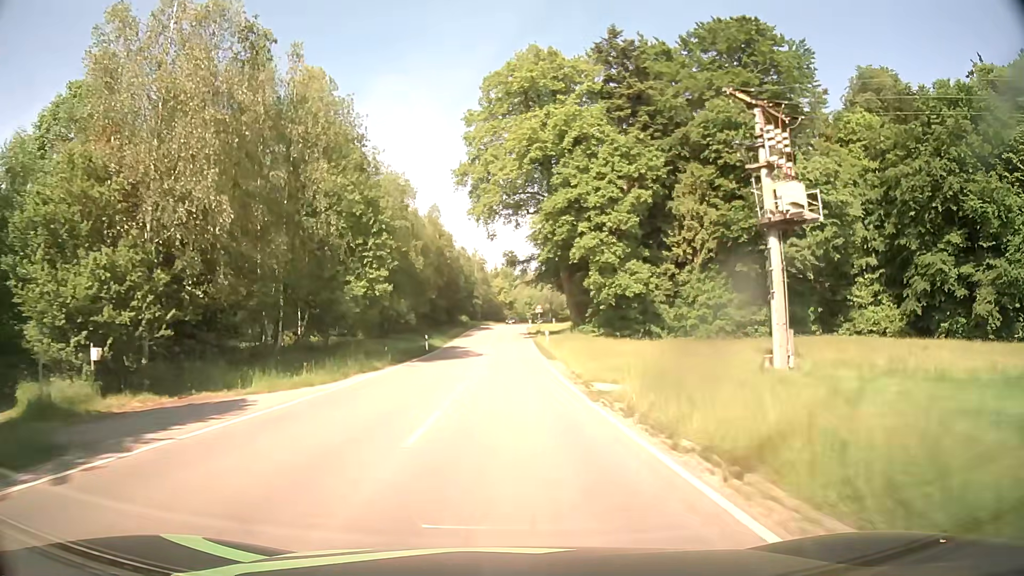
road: tertiary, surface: asphalt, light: Day
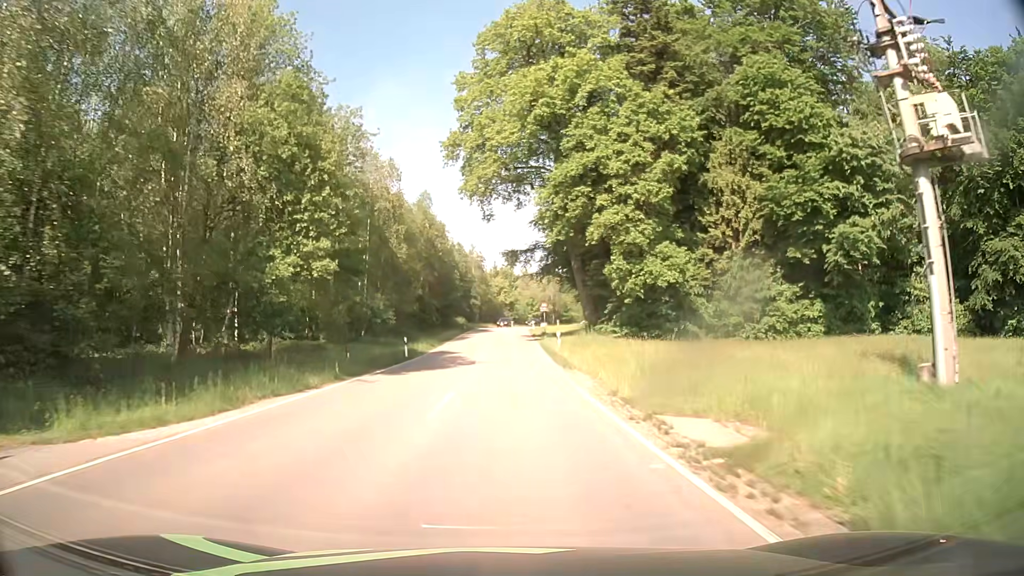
(0.0, +9.4) m; 0°
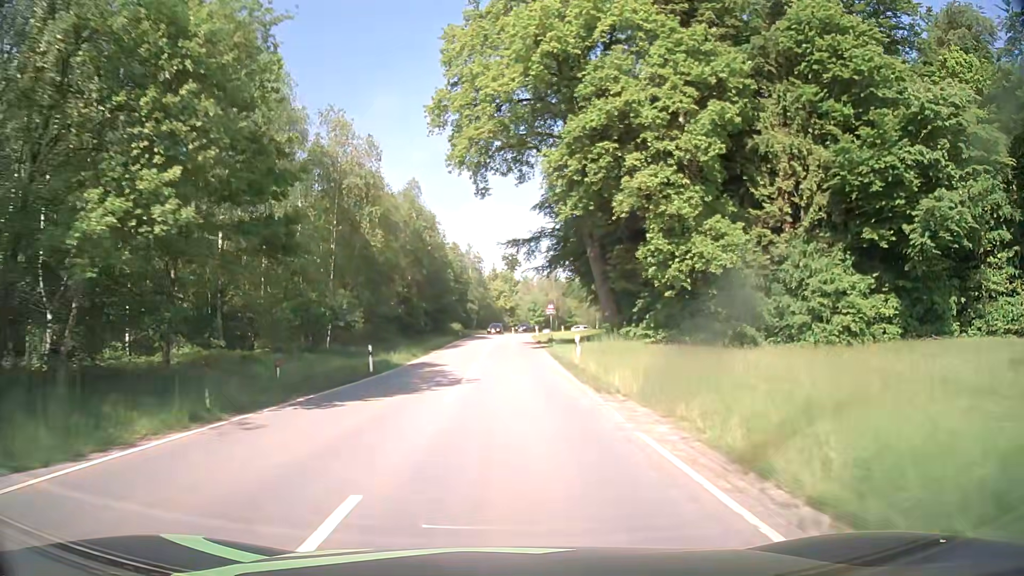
(0.0, +9.2) m; 0°
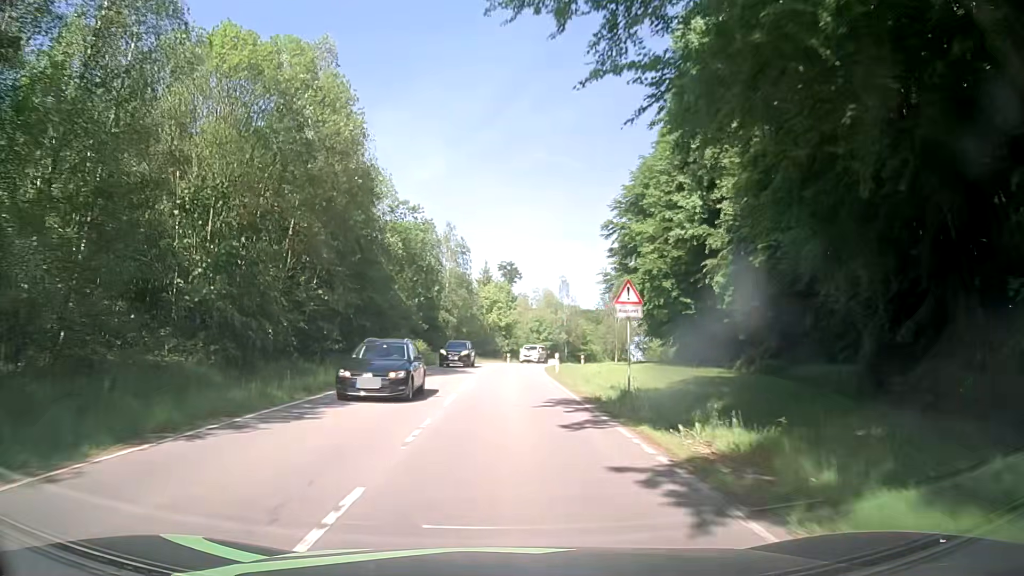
(0.0, +35.4) m; 0°
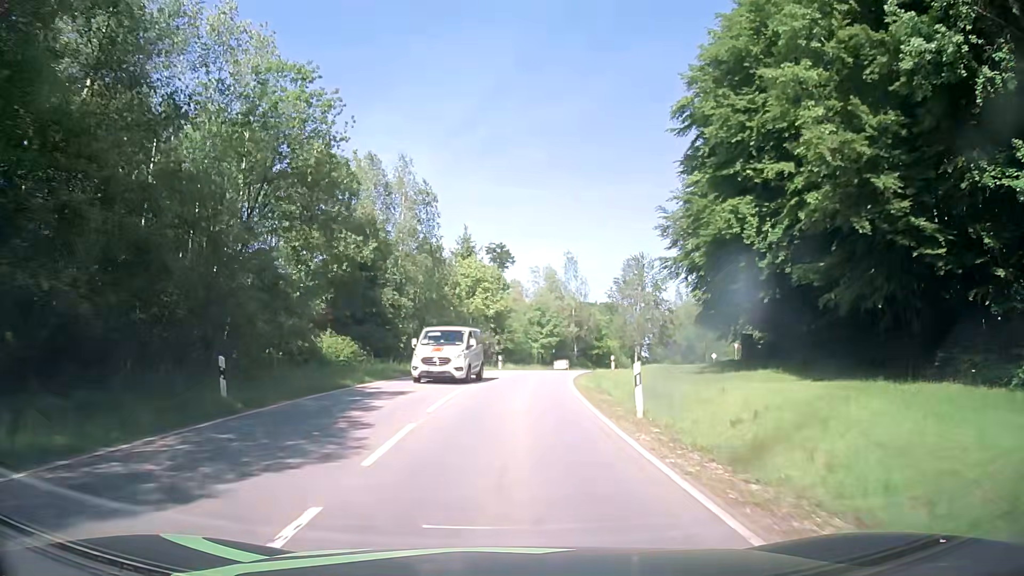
(+0.2, +25.0) m; +1°
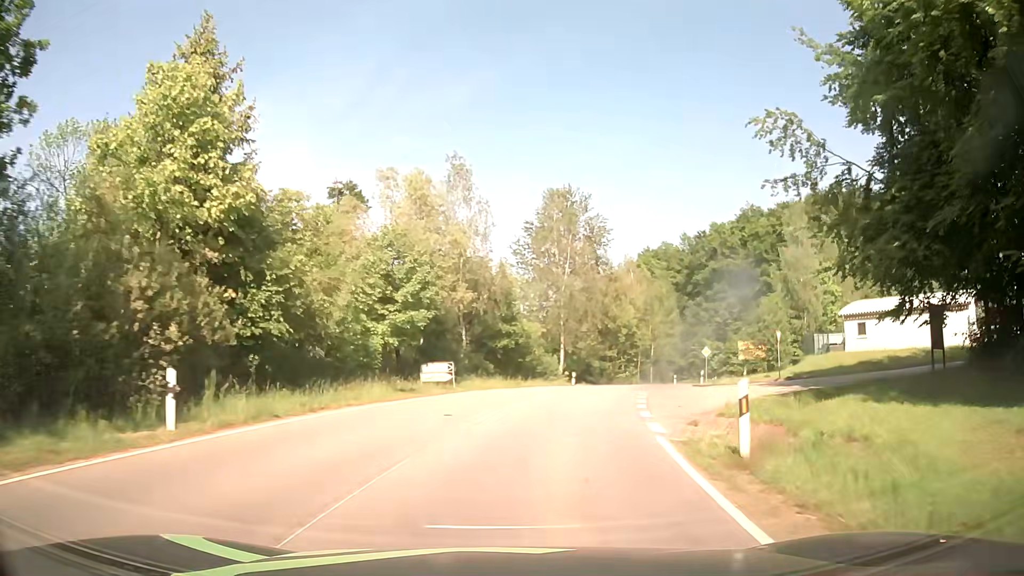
(+2.7, +39.8) m; +11°
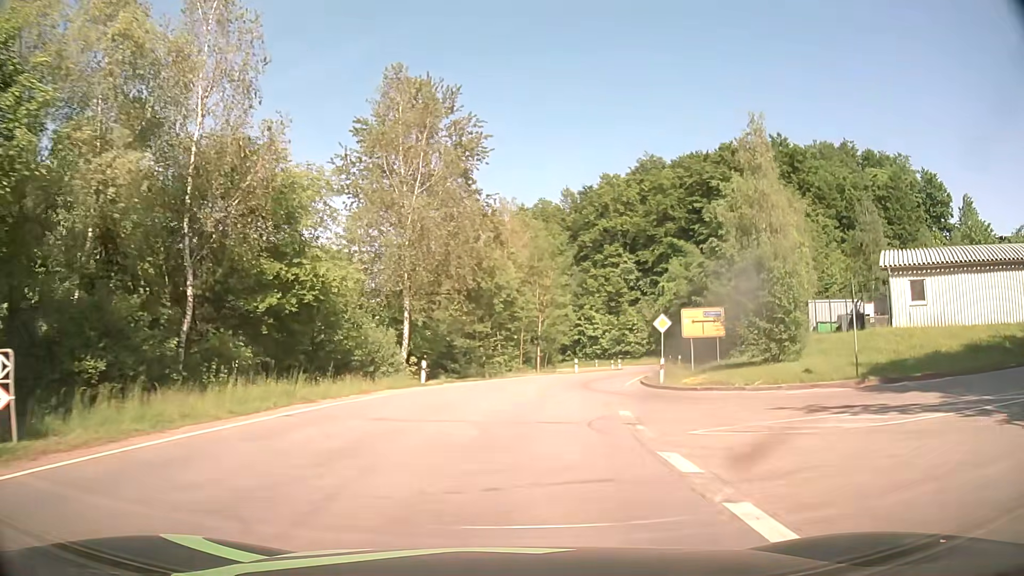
(+2.3, +22.9) m; +12°
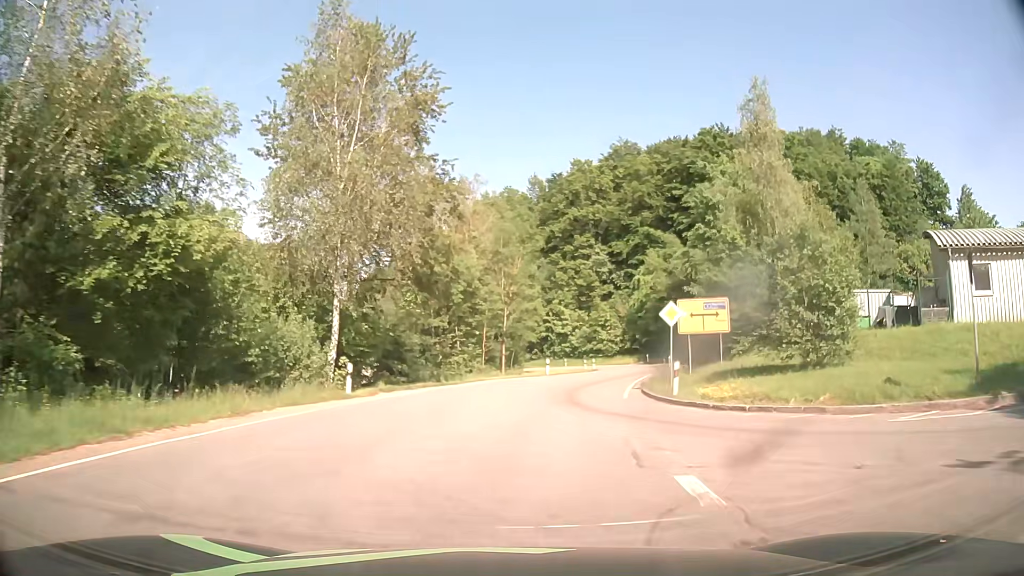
(+0.1, +7.6) m; +2°
